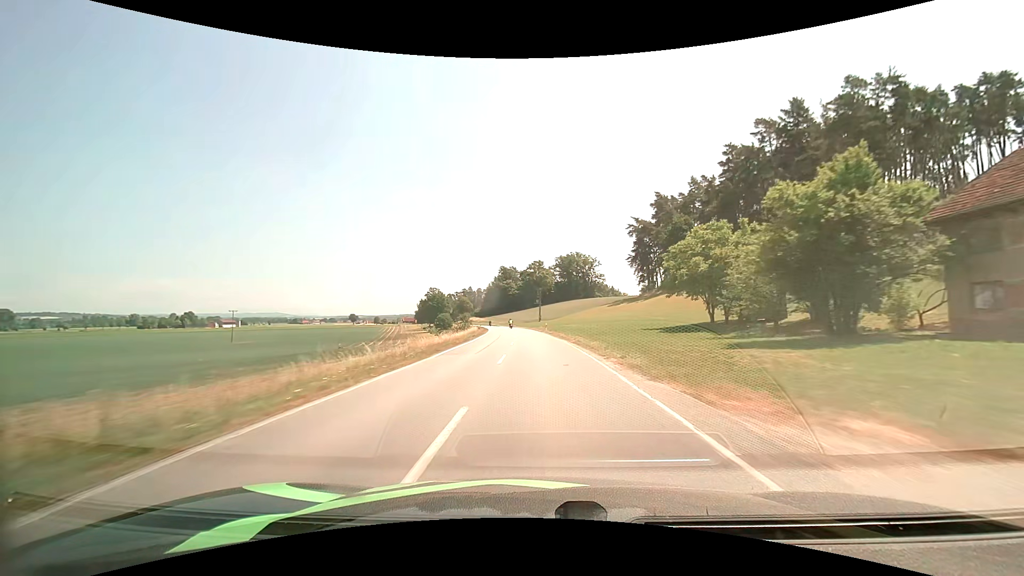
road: secondary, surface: asphalt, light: Day
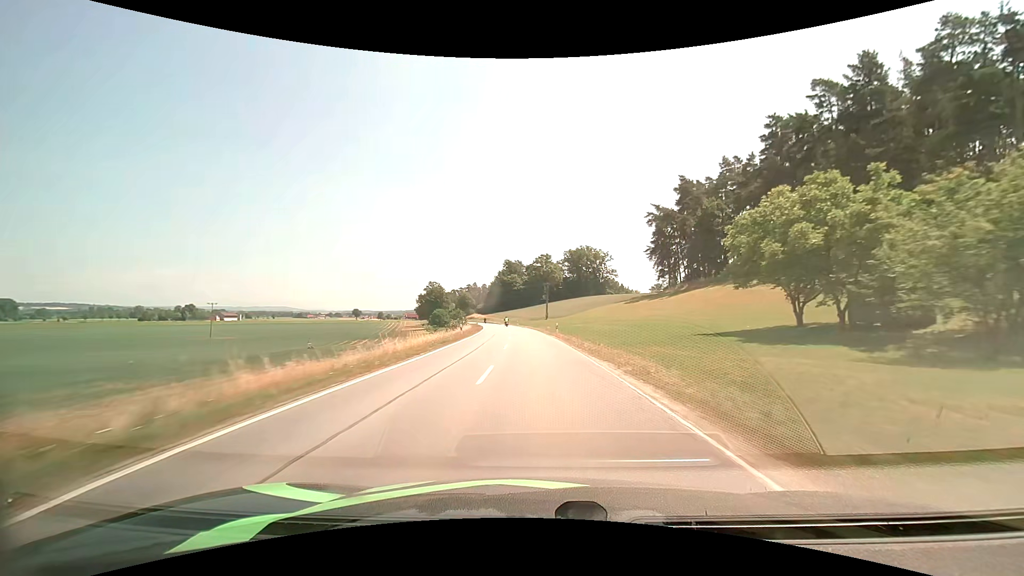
(-0.1, +16.3) m; -1°
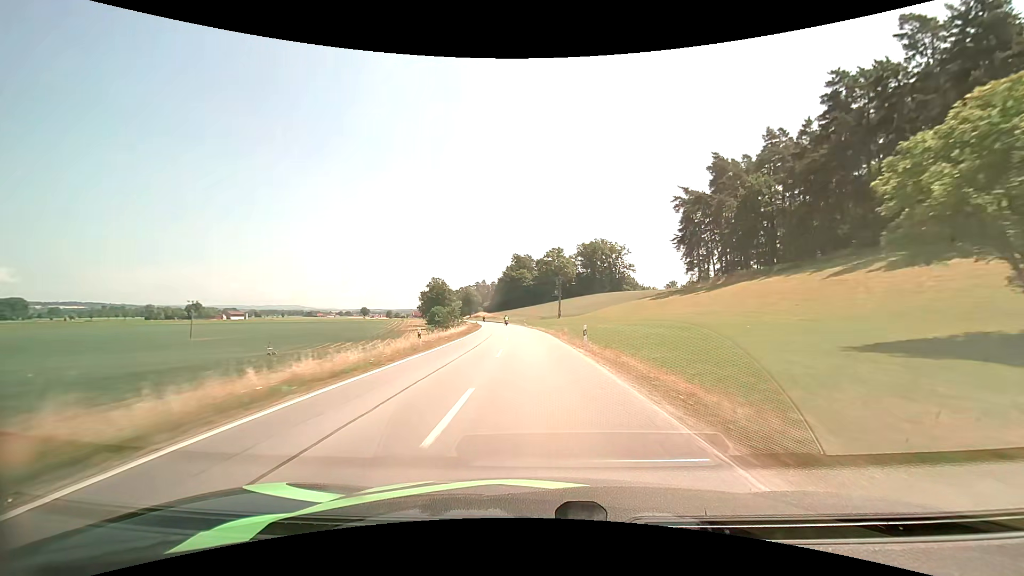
(-0.2, +16.4) m; -1°
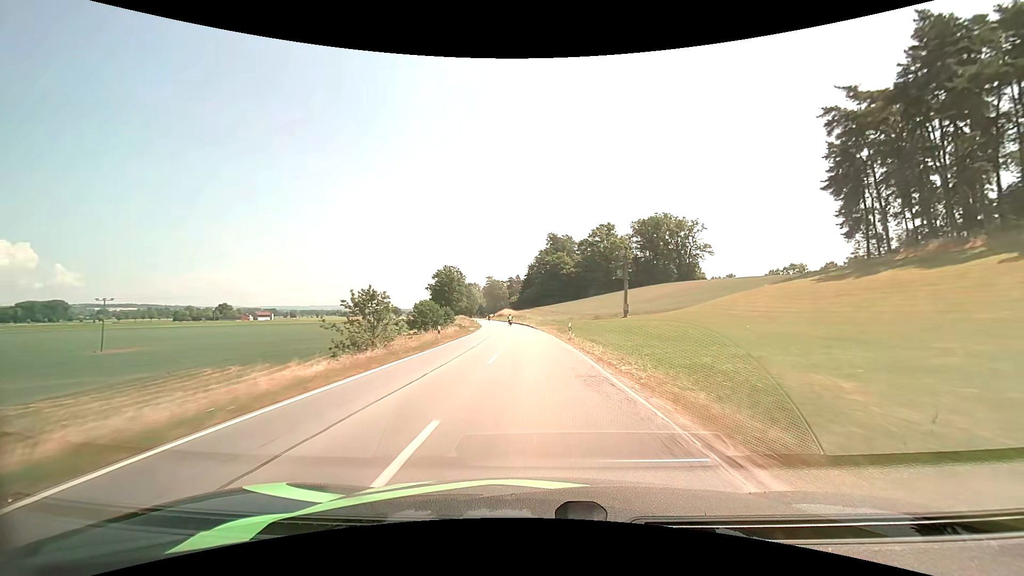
(-1.7, +49.0) m; -4°
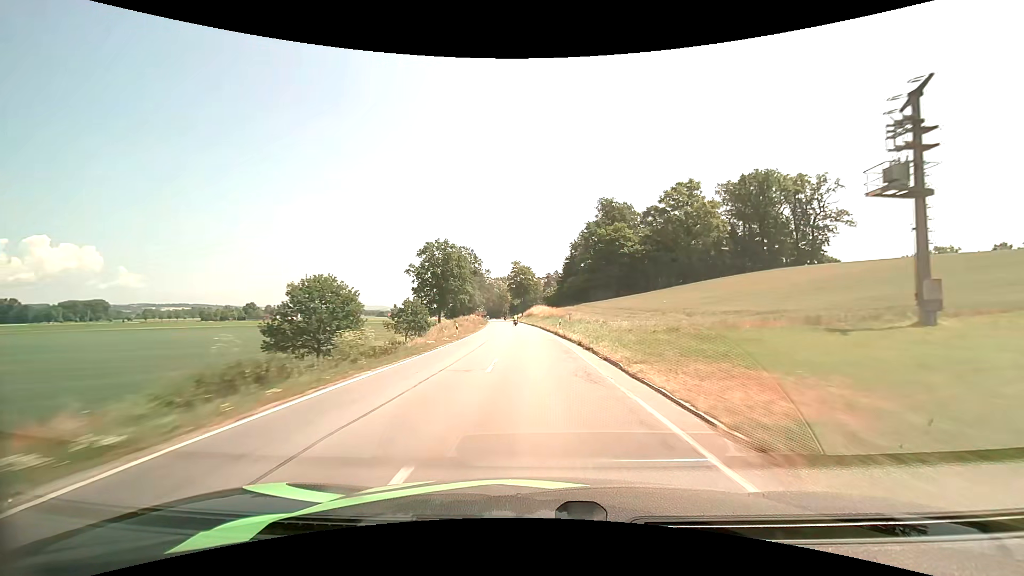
(-1.9, +48.1) m; -4°
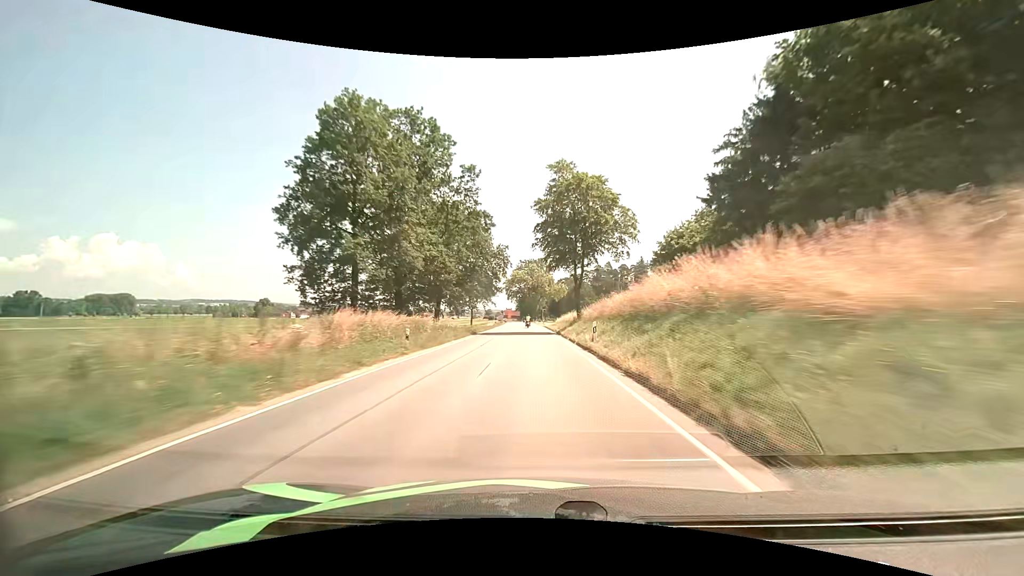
(-4.2, +80.9) m; -5°
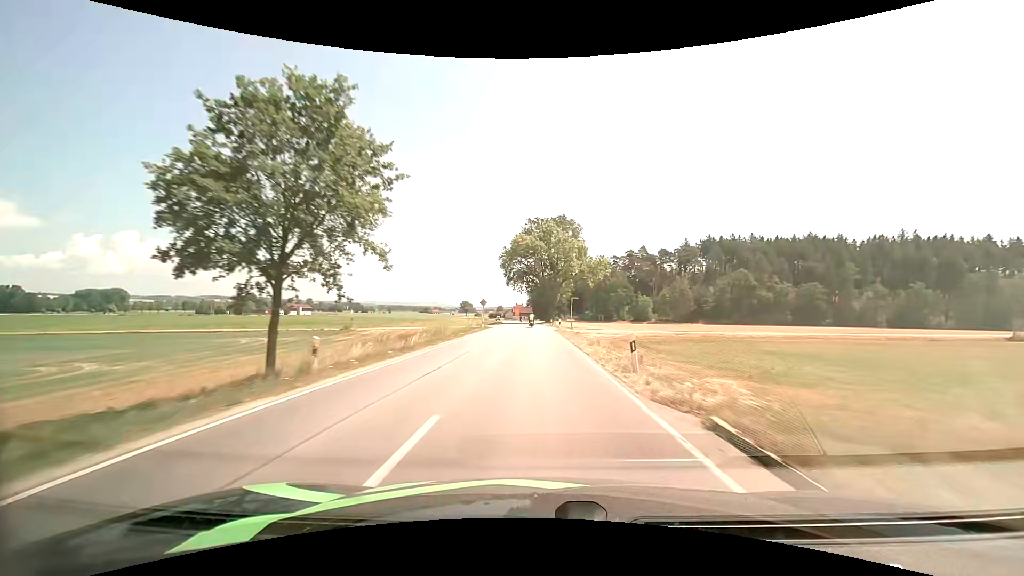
(-1.1, +64.8) m; -2°
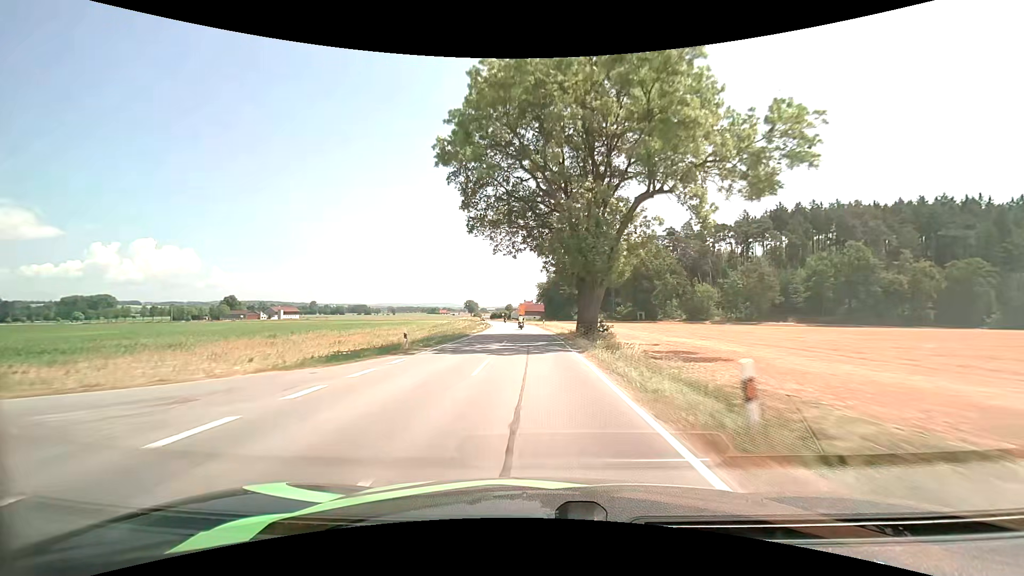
(-0.6, +59.7) m; -1°
(0, +10) (0, +20) (0, +30) (-1, +40) (-1, +50) (-2, +60) (-2, +70) (-3, +80) (-4, +90) (-5, +100) m
